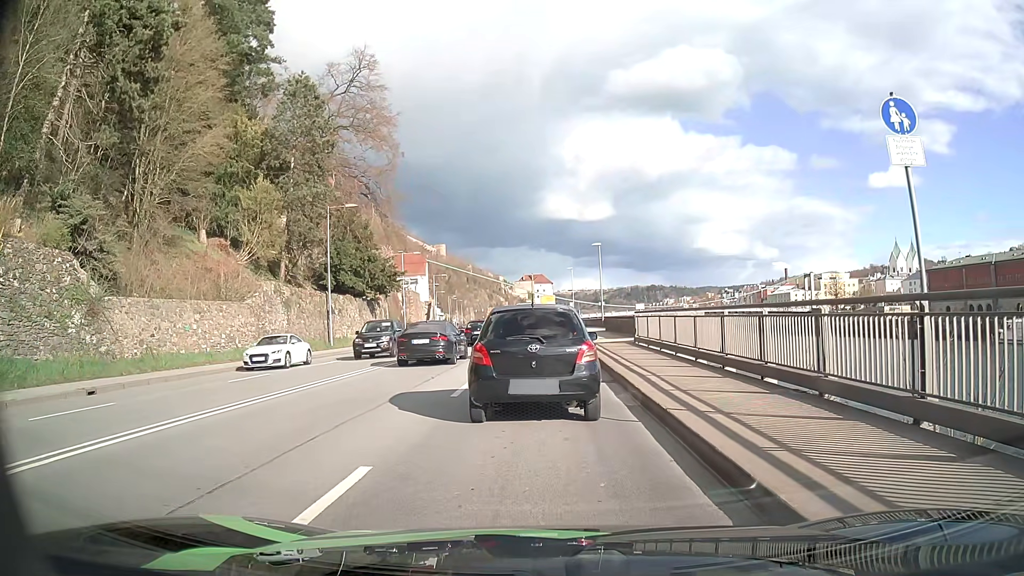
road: primary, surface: asphalt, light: Day
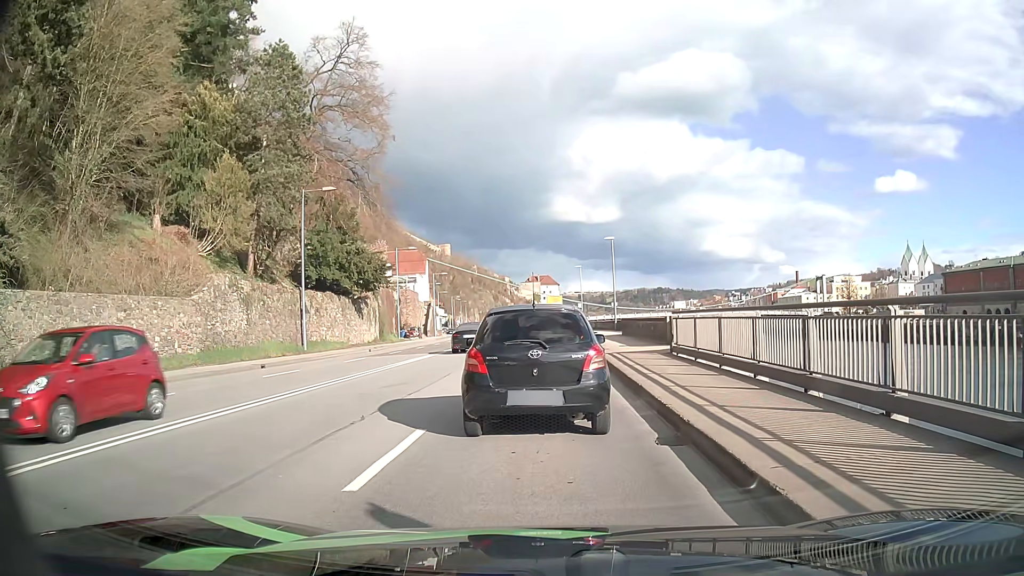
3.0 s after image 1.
(0.0, +6.6) m; 0°
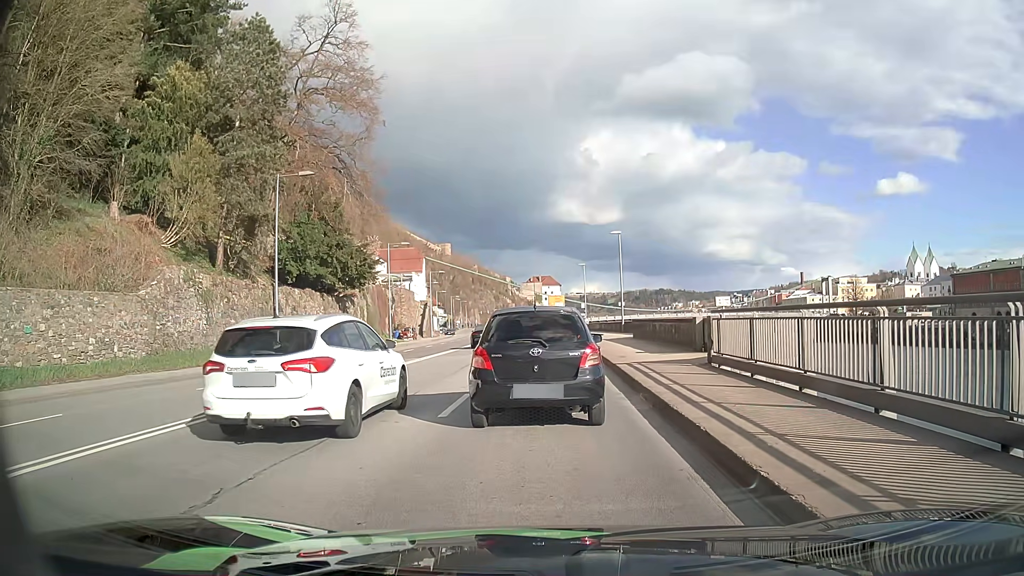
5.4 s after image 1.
(0.0, +4.7) m; 0°
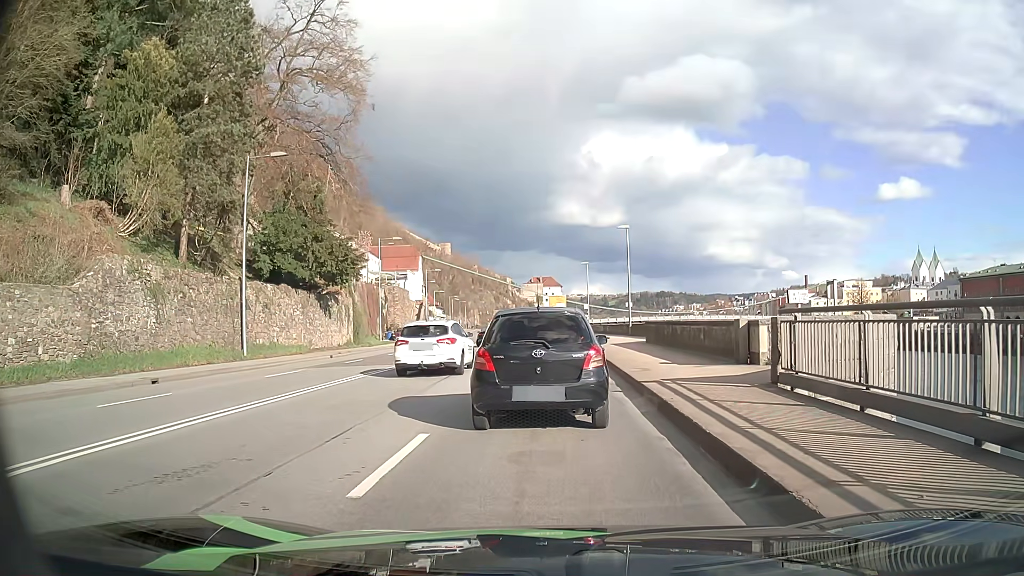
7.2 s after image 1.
(0.0, +4.6) m; 0°
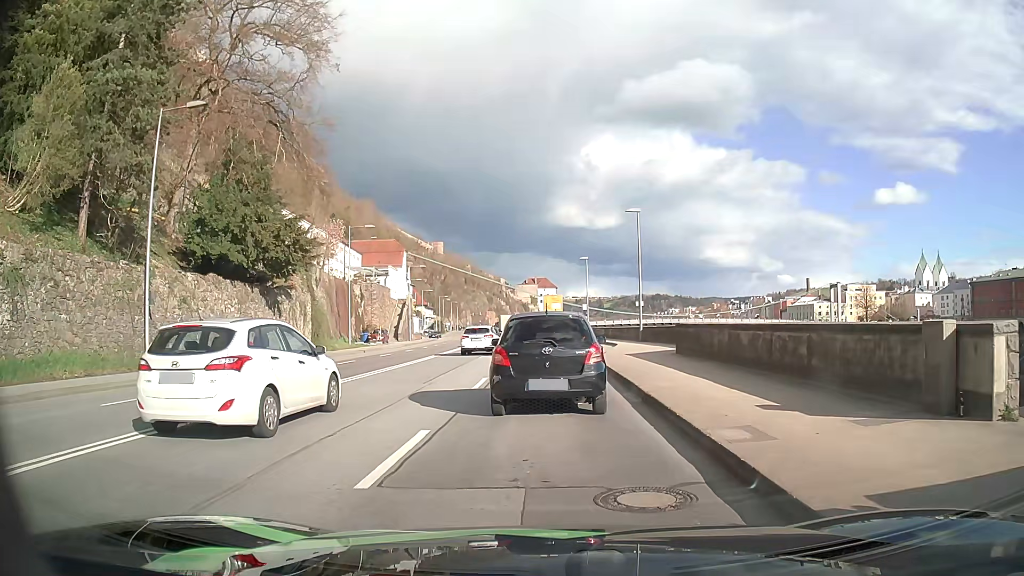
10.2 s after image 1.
(0.0, +8.8) m; +1°
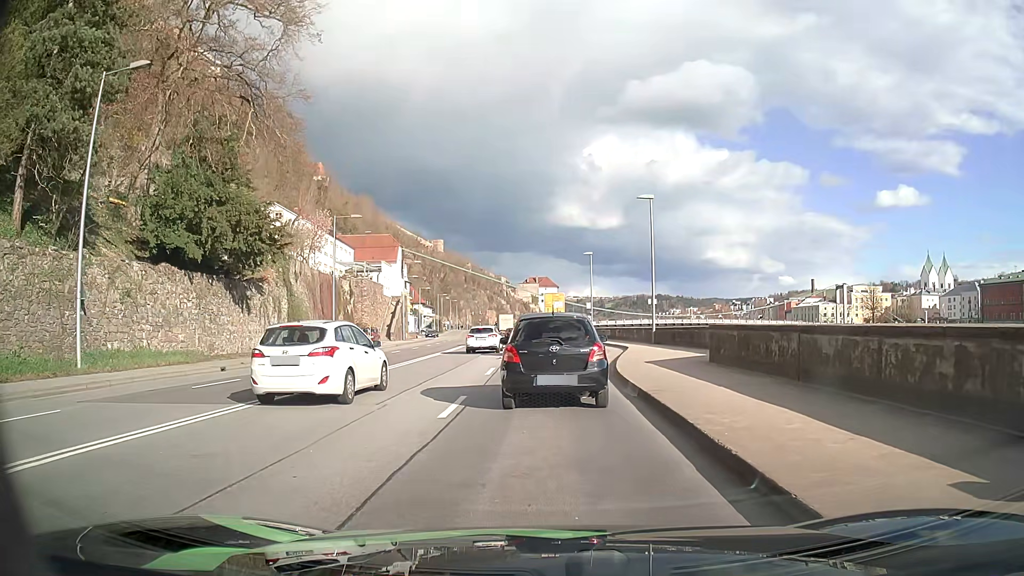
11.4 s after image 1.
(0.0, +4.8) m; -1°
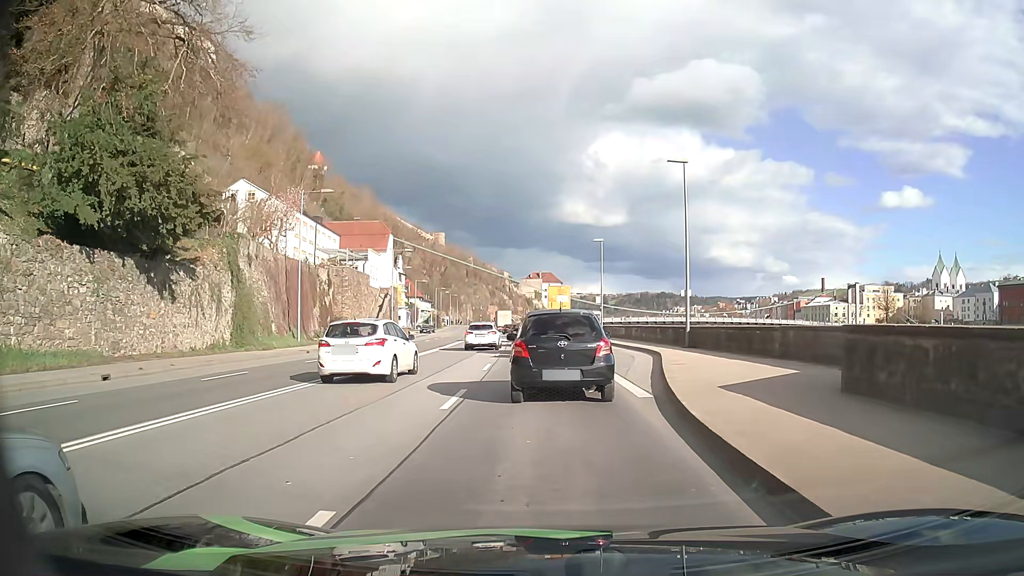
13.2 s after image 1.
(+0.1, +8.4) m; 0°
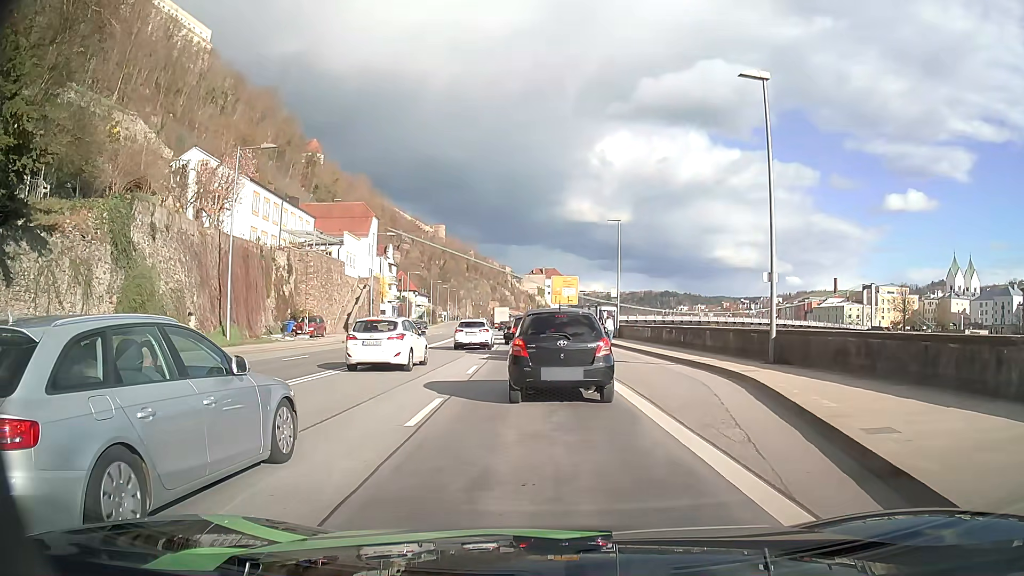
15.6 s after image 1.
(0.0, +10.8) m; 0°
(0, +10) (0, +20) (-1, +30) (-1, +40) (-2, +50) (-3, +60) (-3, +70) (-4, +80) (-5, +90) (-6, +100) m
